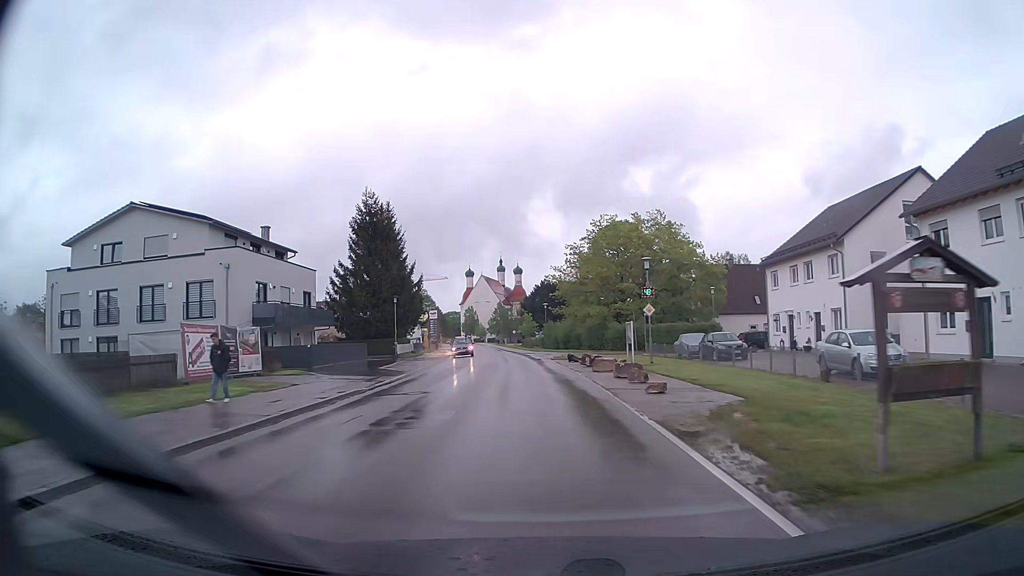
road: tertiary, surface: asphalt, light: Day
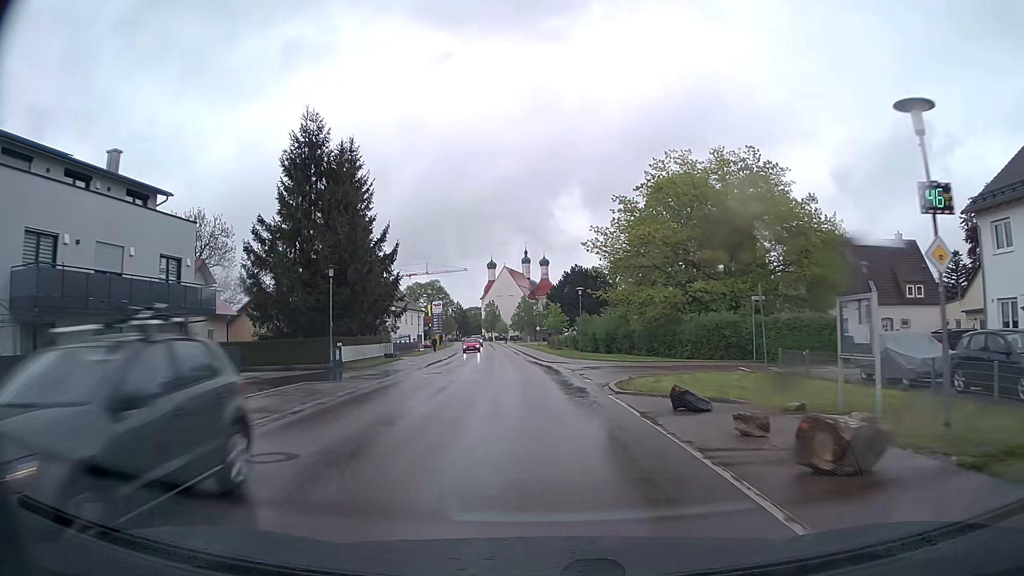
(-0.5, +22.8) m; -2°
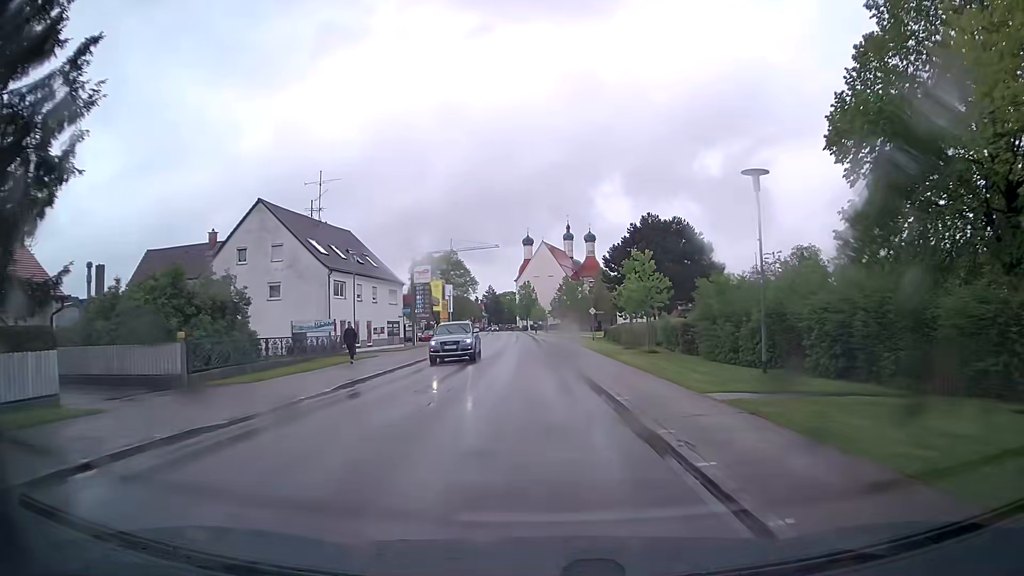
(-1.5, +38.1) m; -4°
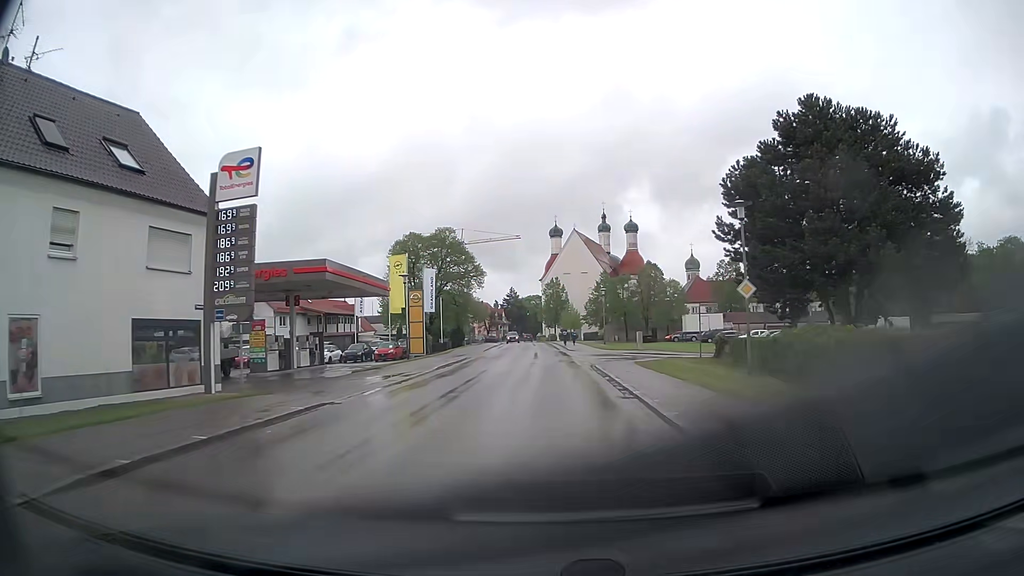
(-0.9, +38.2) m; -2°
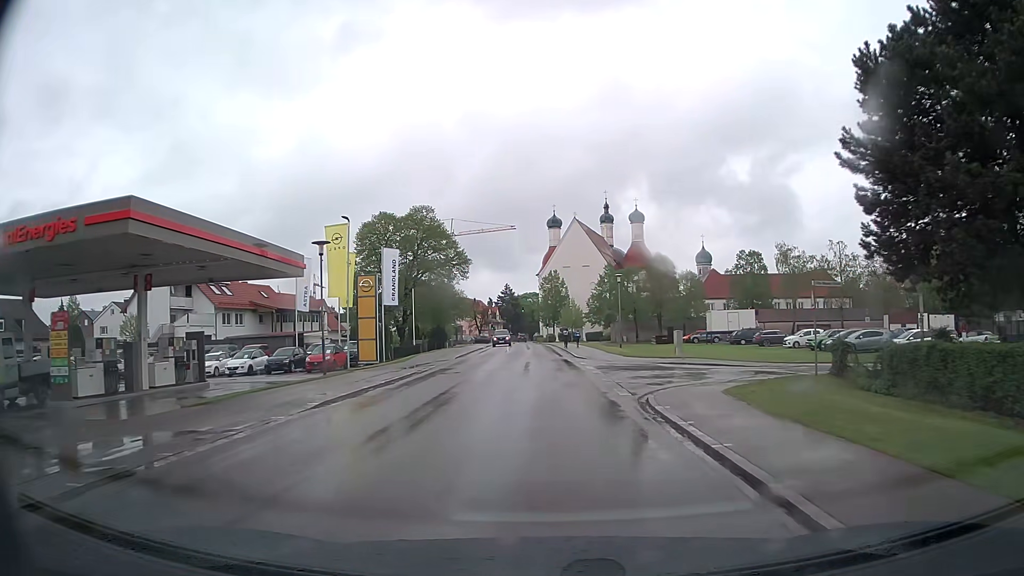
(0.0, +15.2) m; 0°
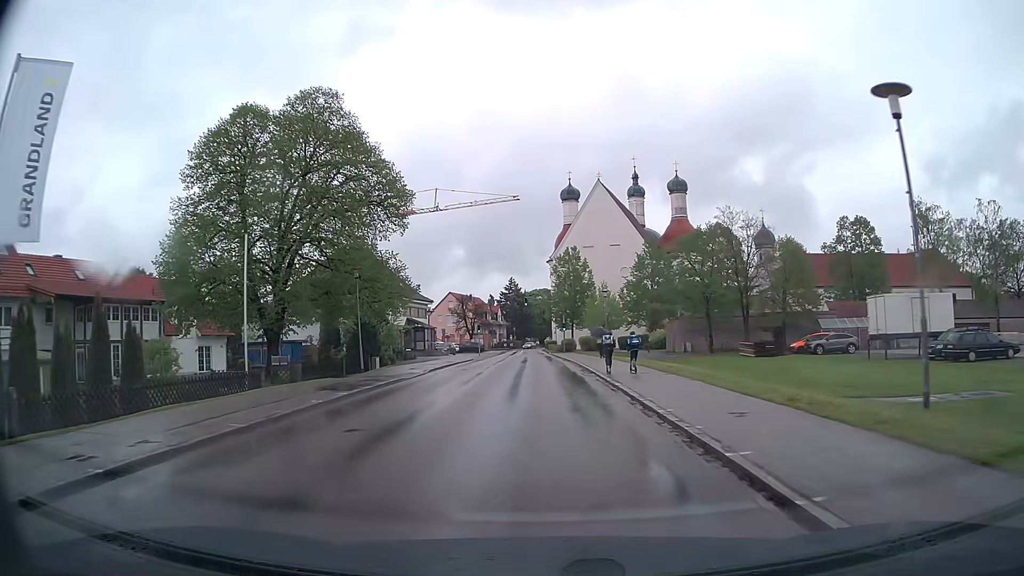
(-0.3, +38.0) m; -1°
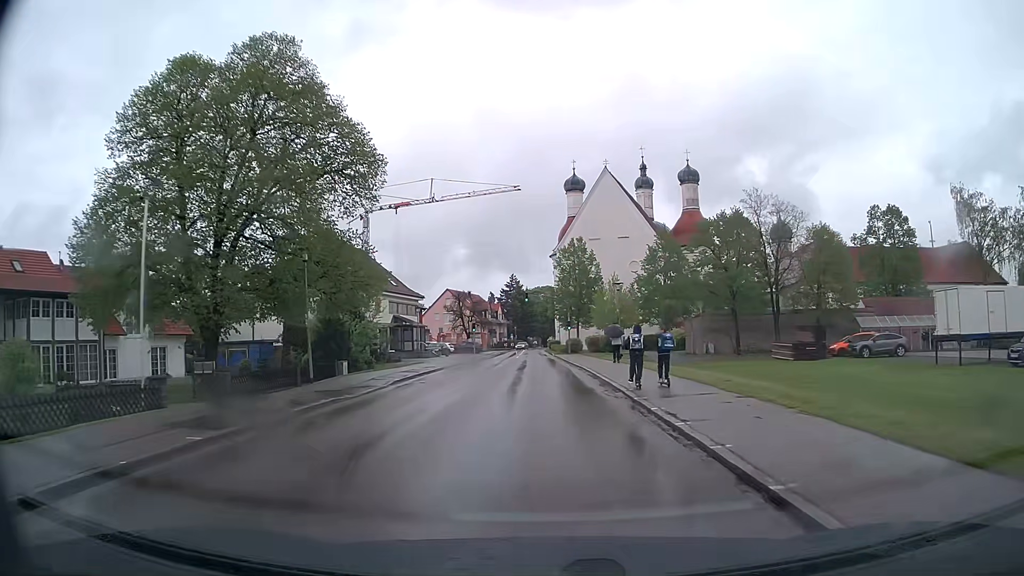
(0.0, +7.6) m; 0°
